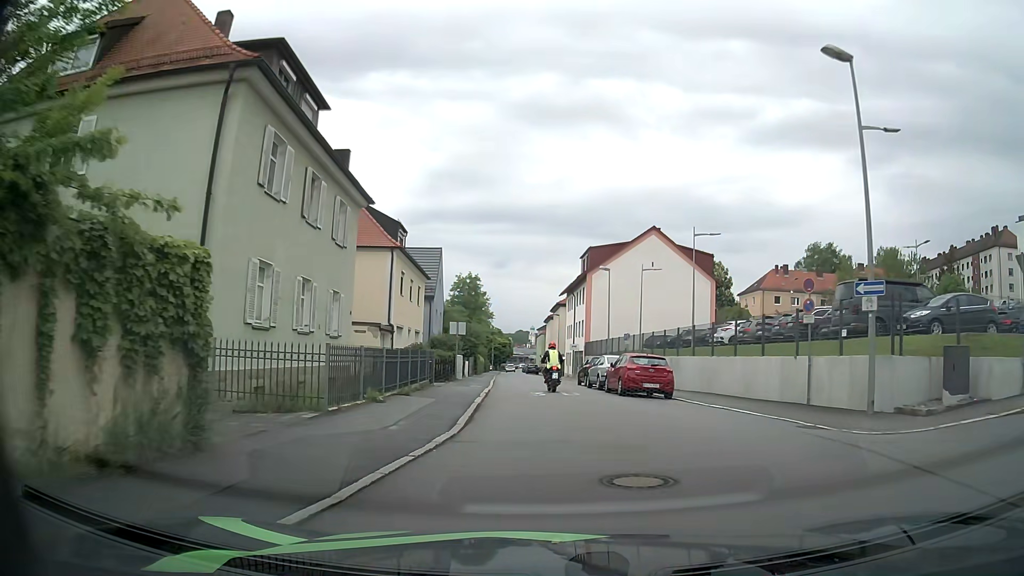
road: residential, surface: asphalt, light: Day
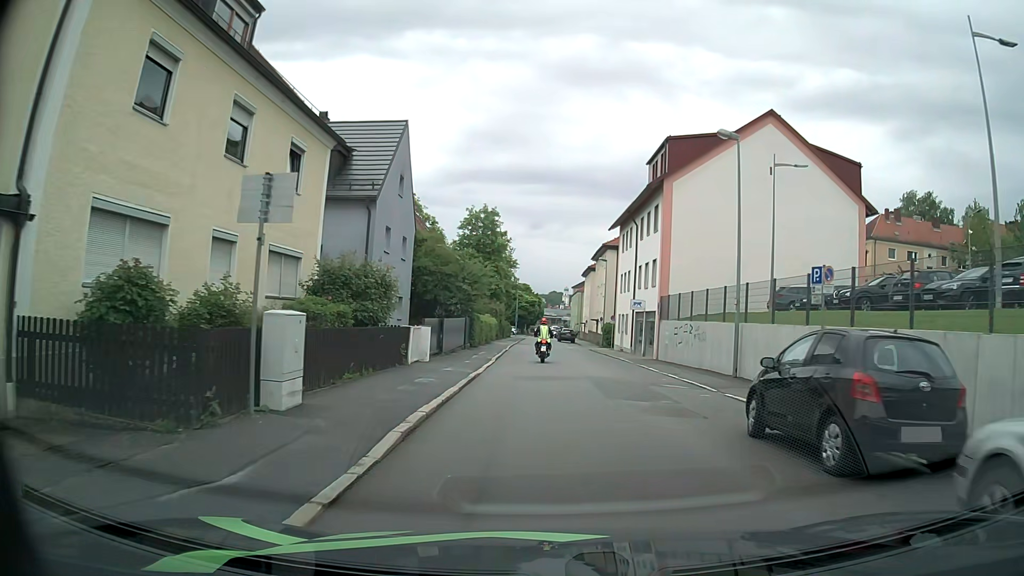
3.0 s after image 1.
(-0.8, +26.7) m; -3°
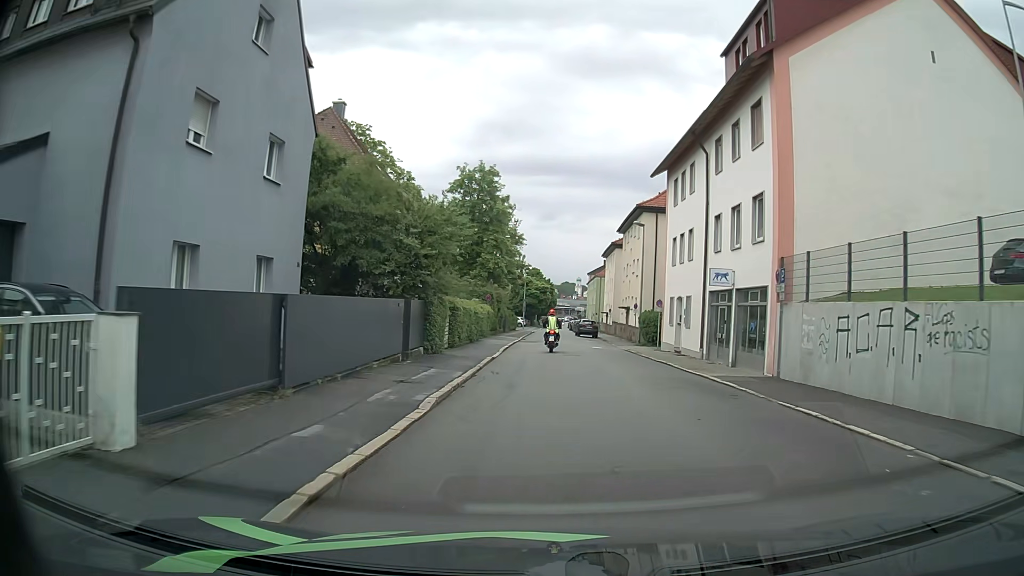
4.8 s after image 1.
(-0.2, +17.6) m; -1°
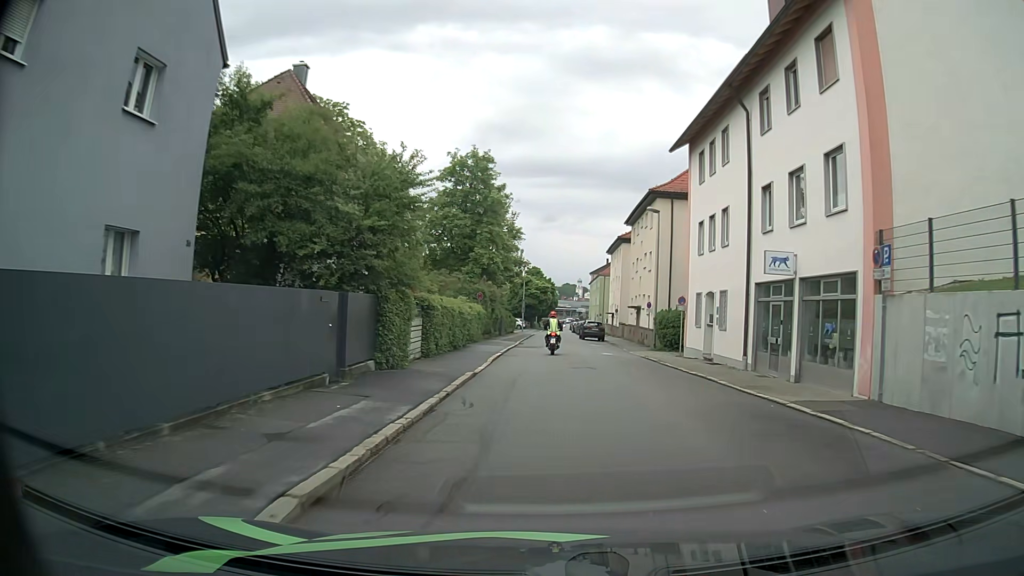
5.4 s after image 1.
(0.0, +6.1) m; 0°
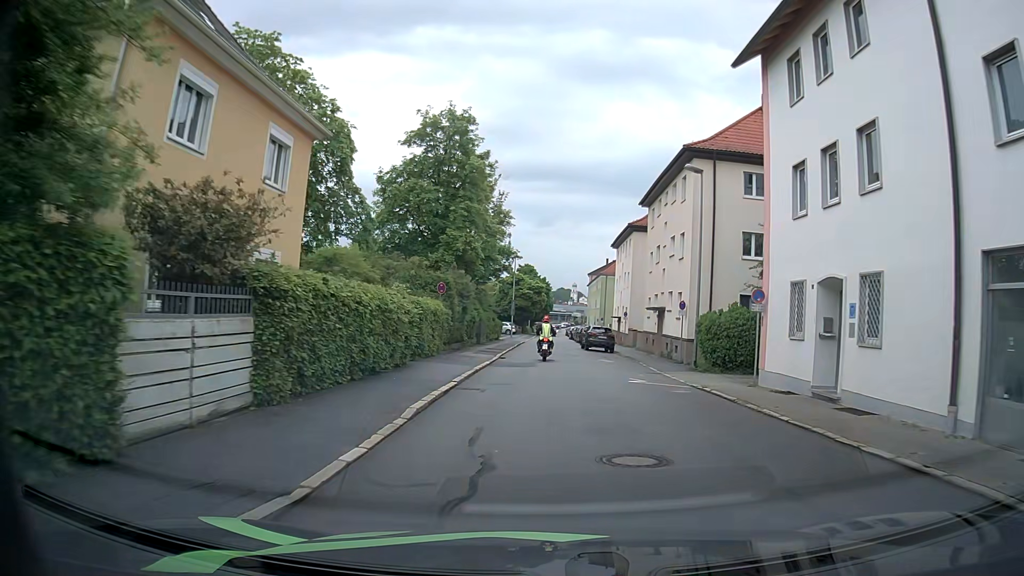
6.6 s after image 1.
(+0.1, +12.3) m; 0°
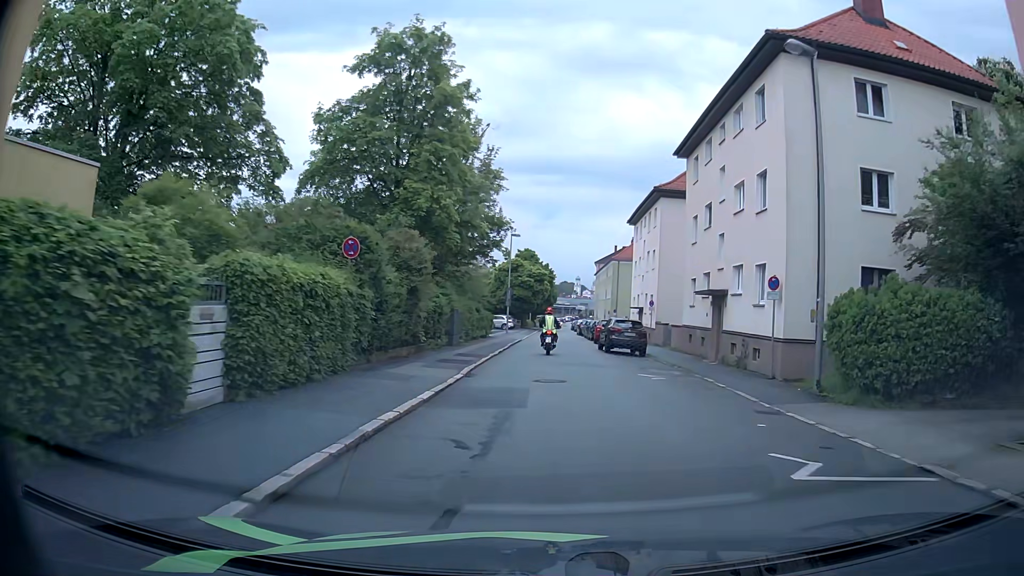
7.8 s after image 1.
(0.0, +12.5) m; 0°
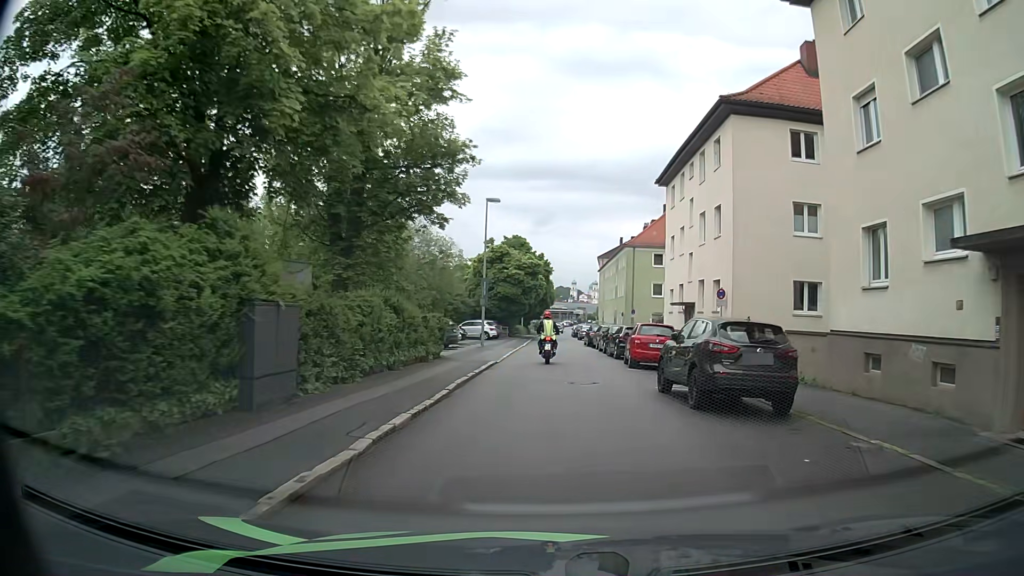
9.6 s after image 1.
(+0.2, +18.3) m; +1°
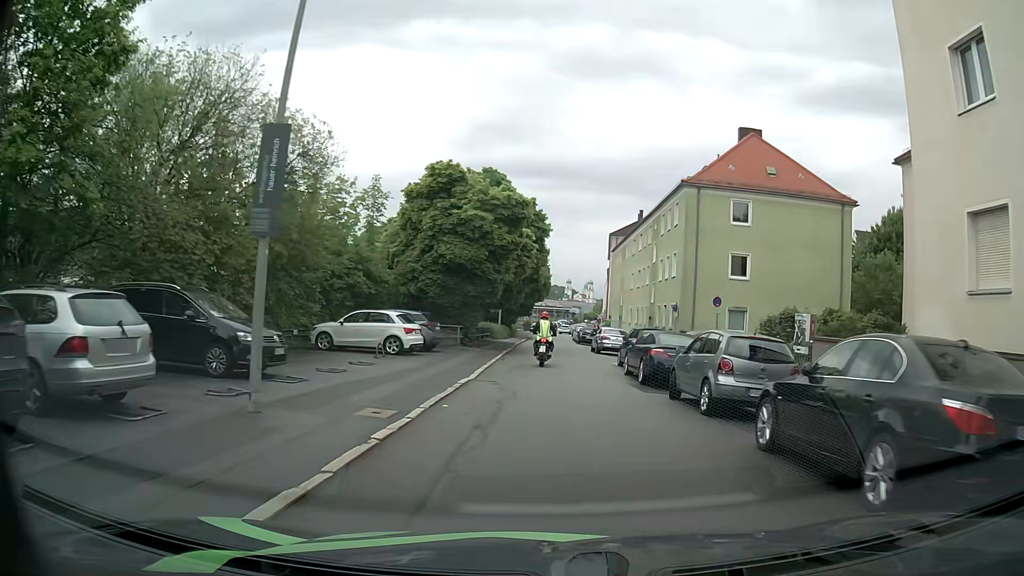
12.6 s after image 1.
(-0.2, +28.5) m; 0°
(0, +10) (0, +20) (0, +30) (0, +40) (+1, +50) (+1, +60) (+1, +70) (+1, +80) (+2, +90) (+2, +100) m
